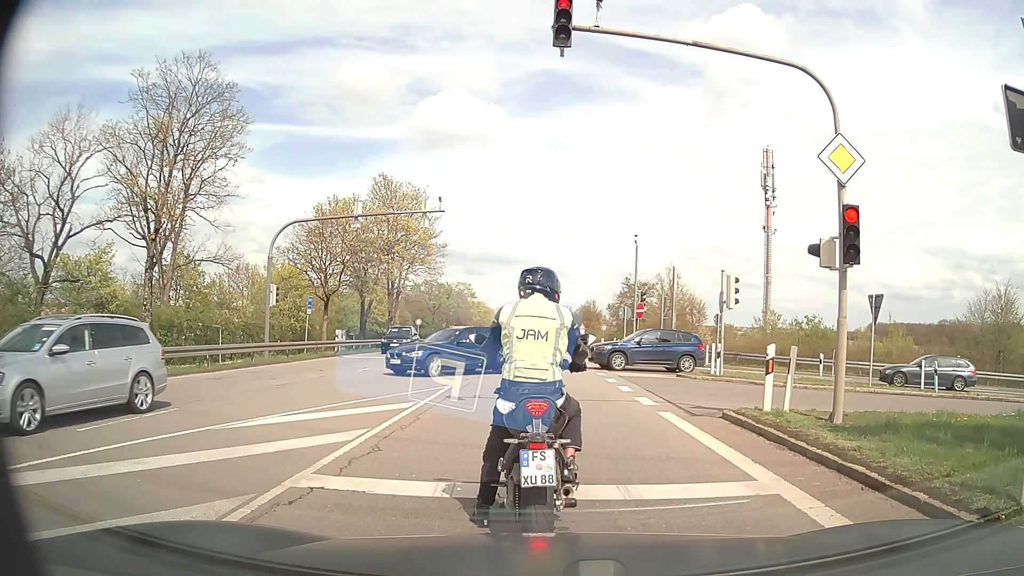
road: secondary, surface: asphalt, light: Day
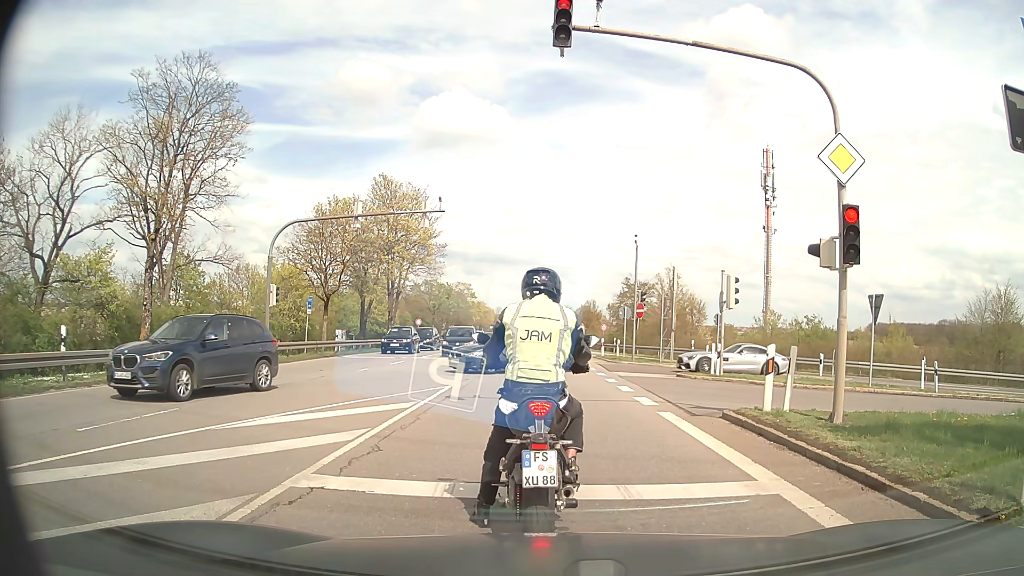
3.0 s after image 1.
(0.0, 0.0) m; 0°
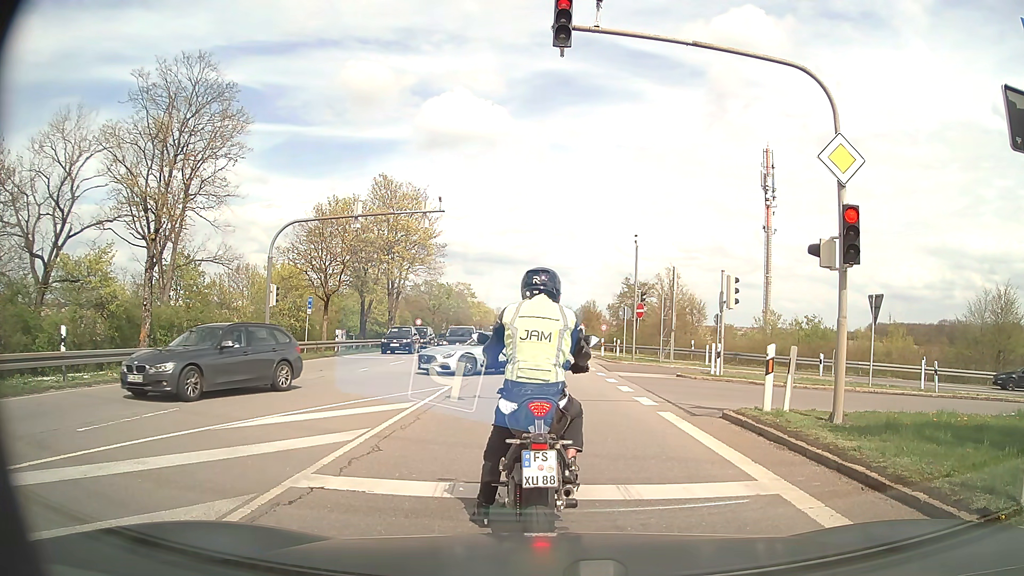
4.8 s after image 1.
(0.0, 0.0) m; 0°
